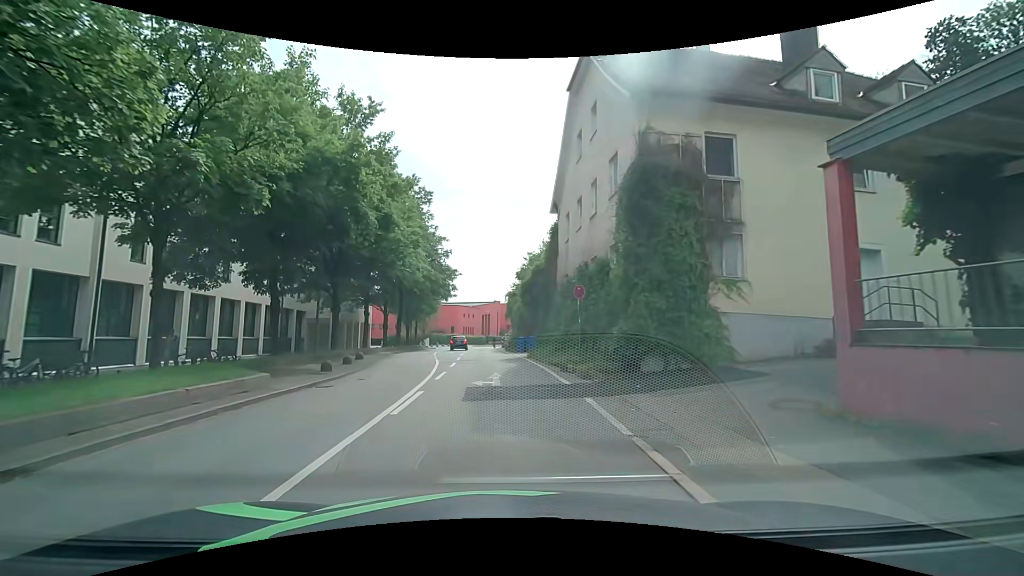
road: tertiary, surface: asphalt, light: Day
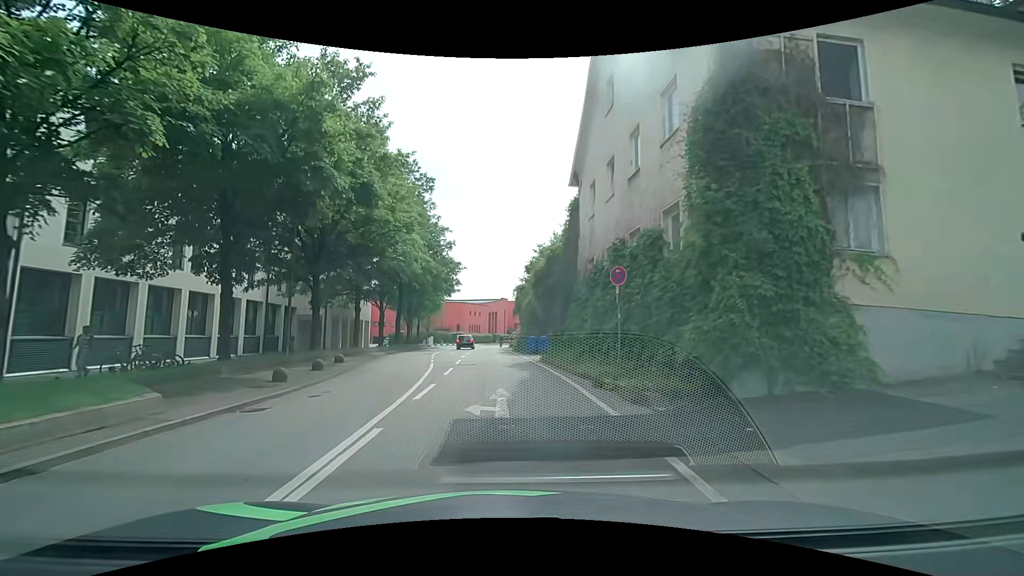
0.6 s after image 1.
(-0.1, +4.4) m; -1°
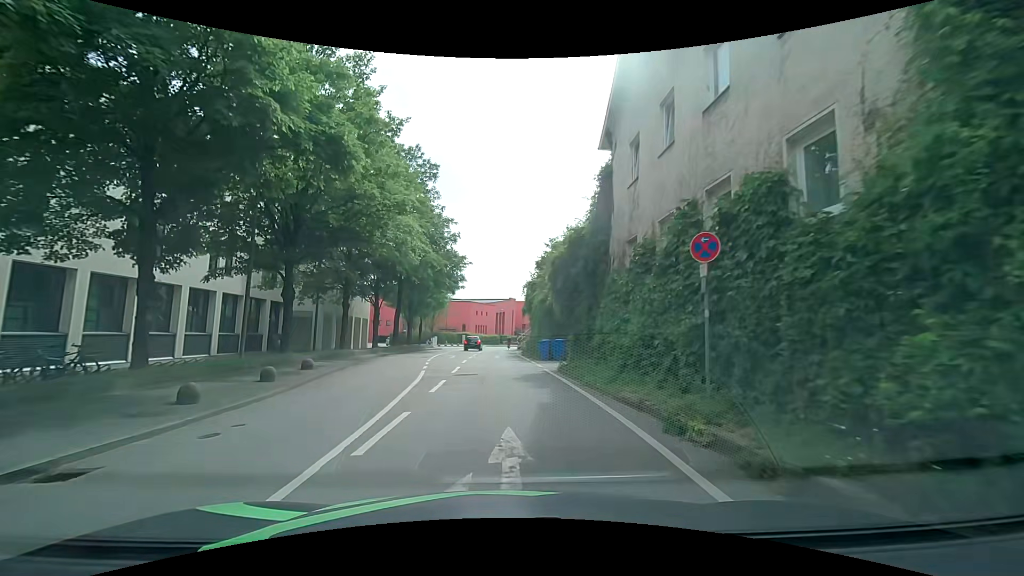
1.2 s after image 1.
(-0.1, +4.4) m; -2°
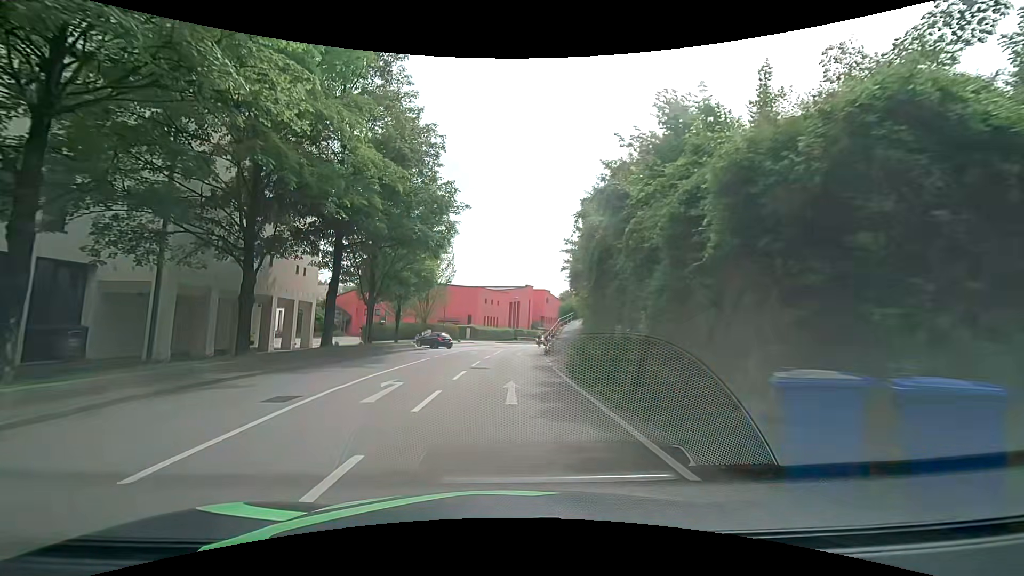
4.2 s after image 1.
(-0.1, +21.3) m; -1°
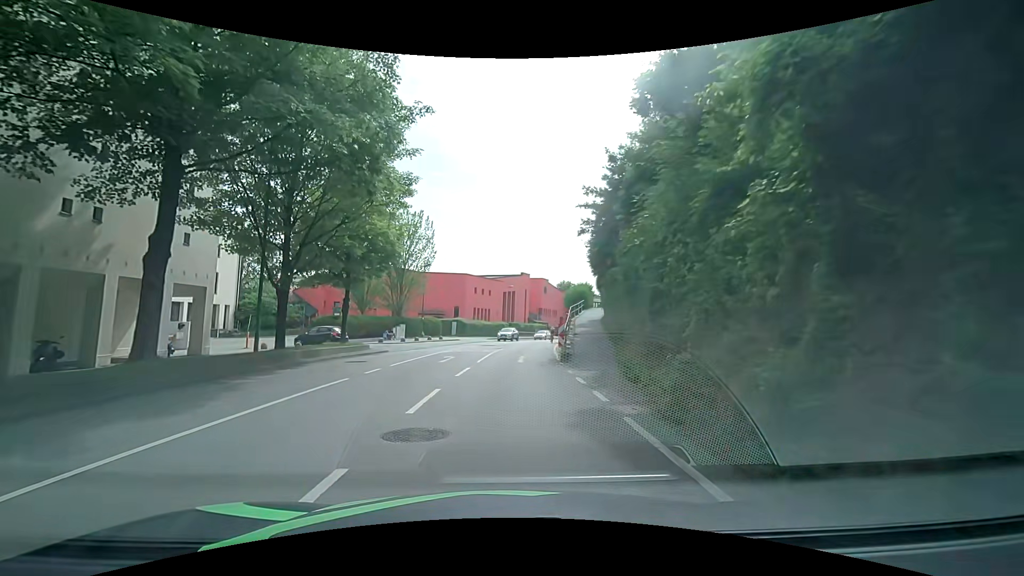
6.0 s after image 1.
(0.0, +12.8) m; 0°
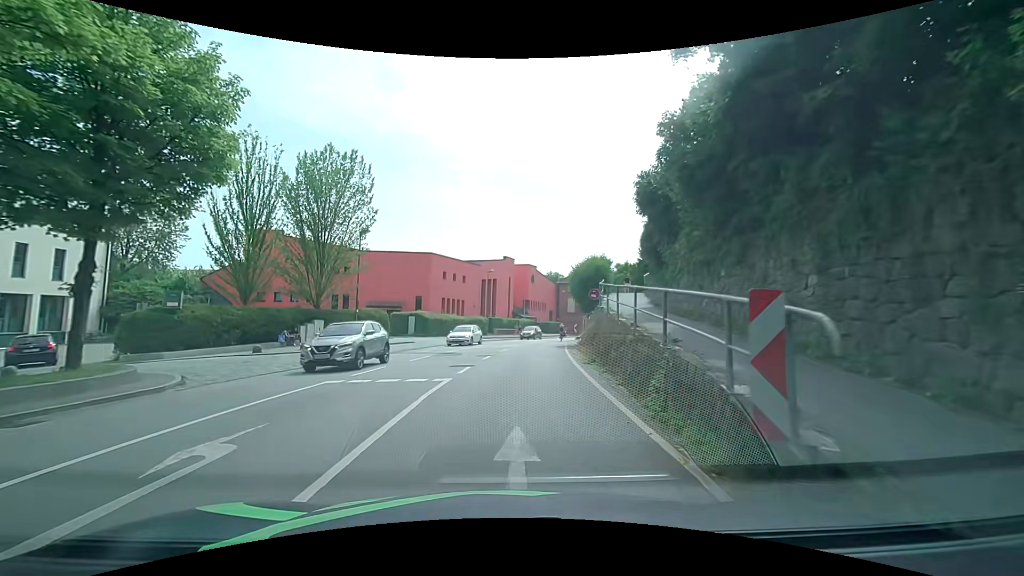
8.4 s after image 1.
(+0.7, +17.8) m; +3°
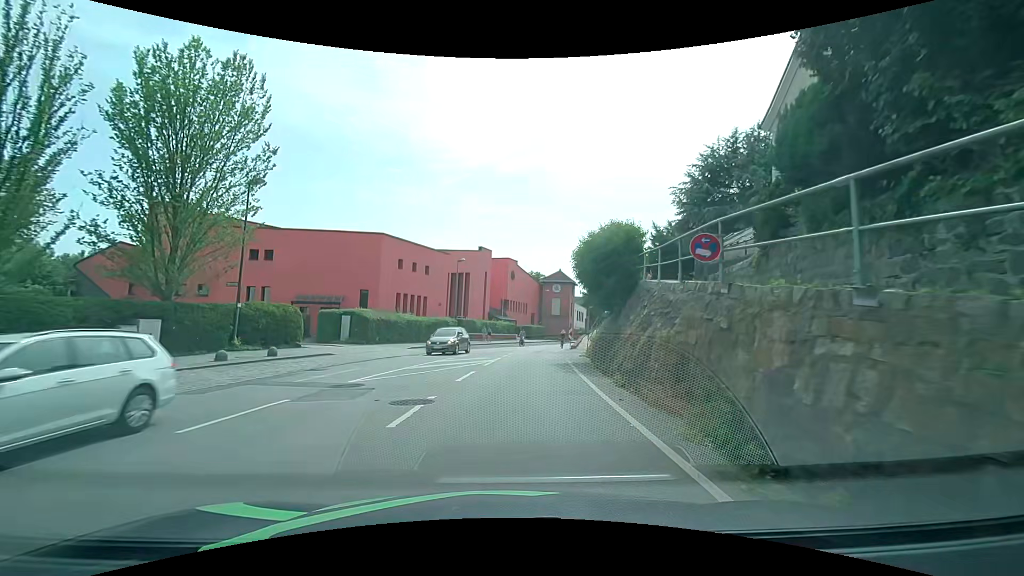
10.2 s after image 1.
(+0.3, +12.8) m; +3°
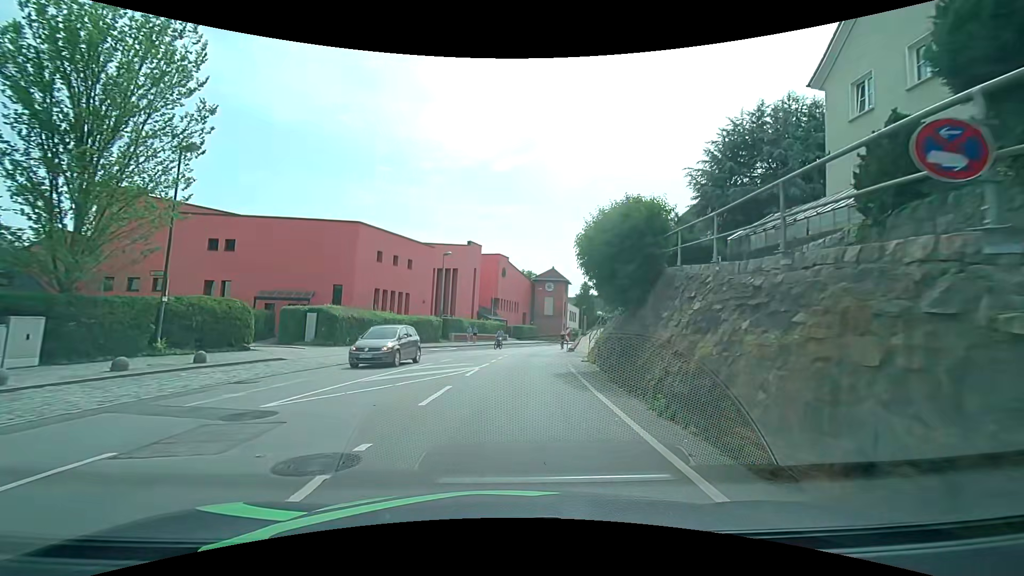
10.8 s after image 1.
(0.0, +4.1) m; 0°
(0, +10) (+1, +20) (+2, +30) (+3, +40) (+6, +50) (+9, +59) (+12, +68) (+15, +78) (+19, +87) (+22, +97) m
